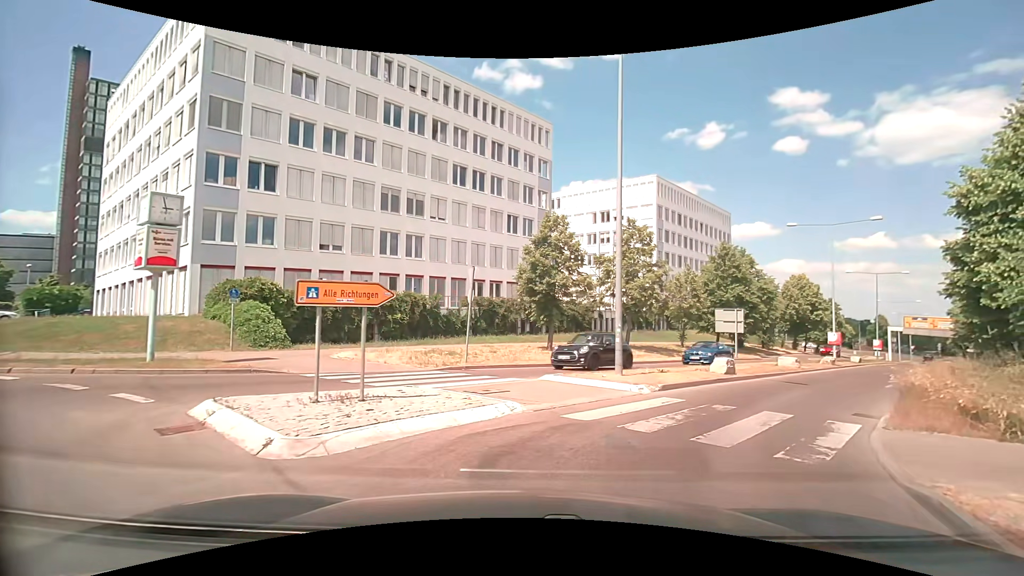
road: tertiary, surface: asphalt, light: Day
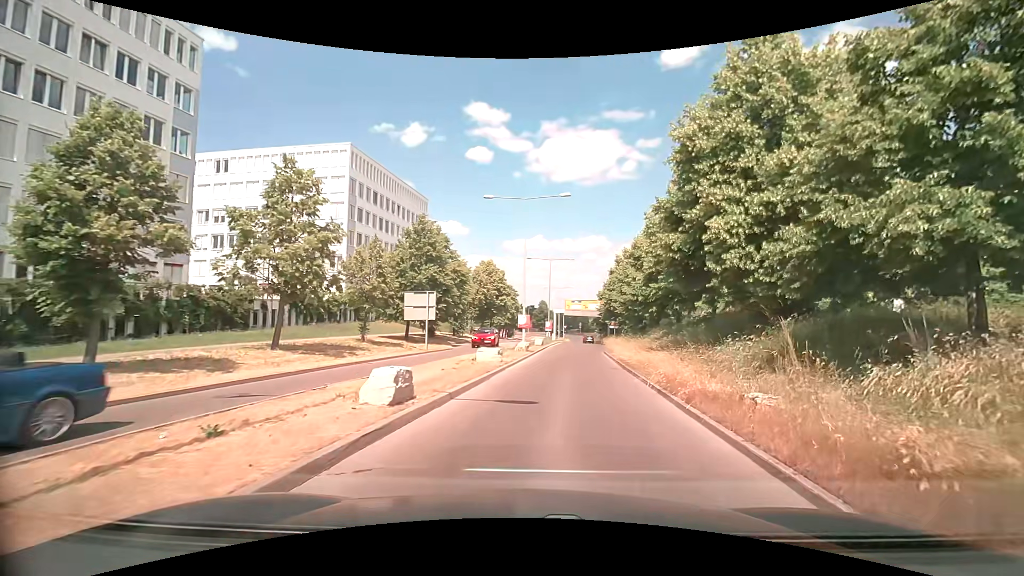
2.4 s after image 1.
(+3.1, +10.2) m; +31°
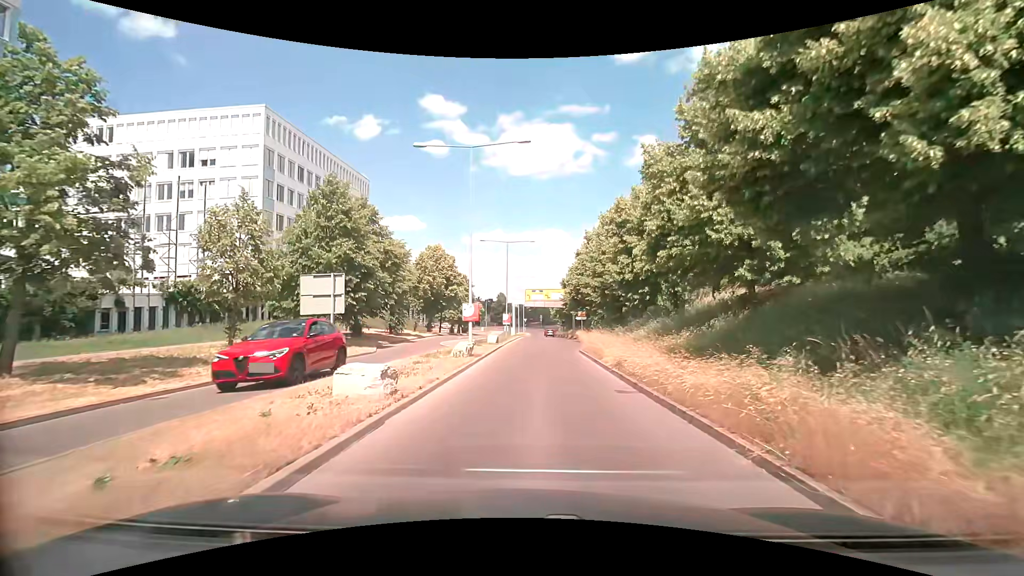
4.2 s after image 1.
(+0.9, +9.9) m; +8°
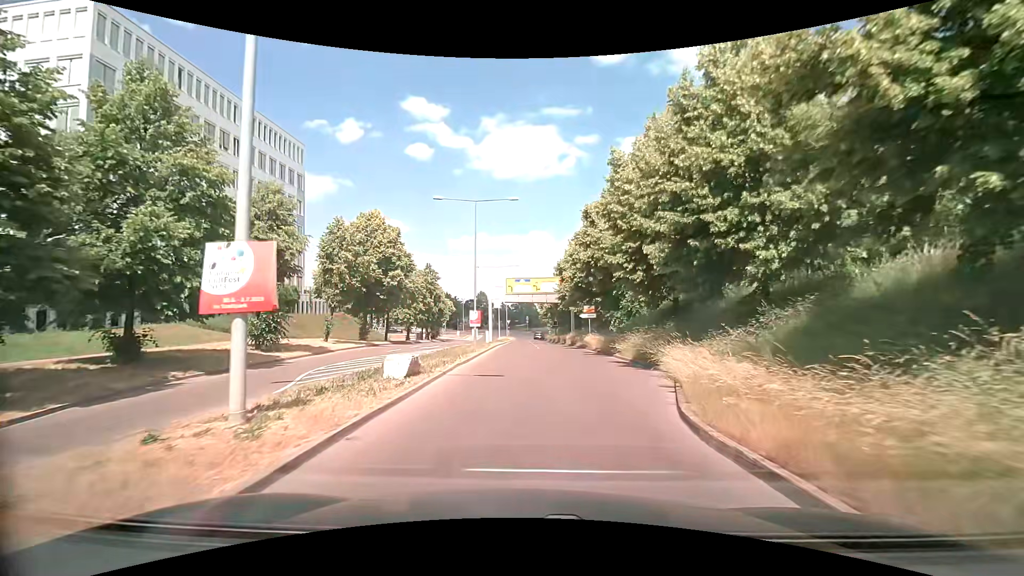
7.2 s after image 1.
(+0.2, +21.2) m; +1°
(0, +10) (0, +20) (0, +30) (0, +40) (0, +50) (0, +60) (0, +70) (0, +80) (0, +90) (0, +100) m
